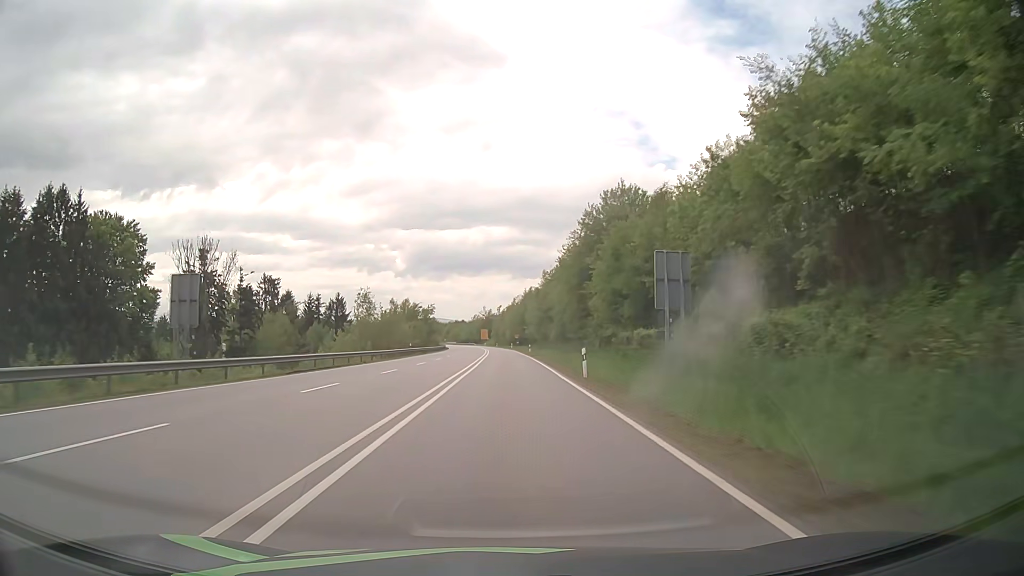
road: primary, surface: asphalt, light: Day
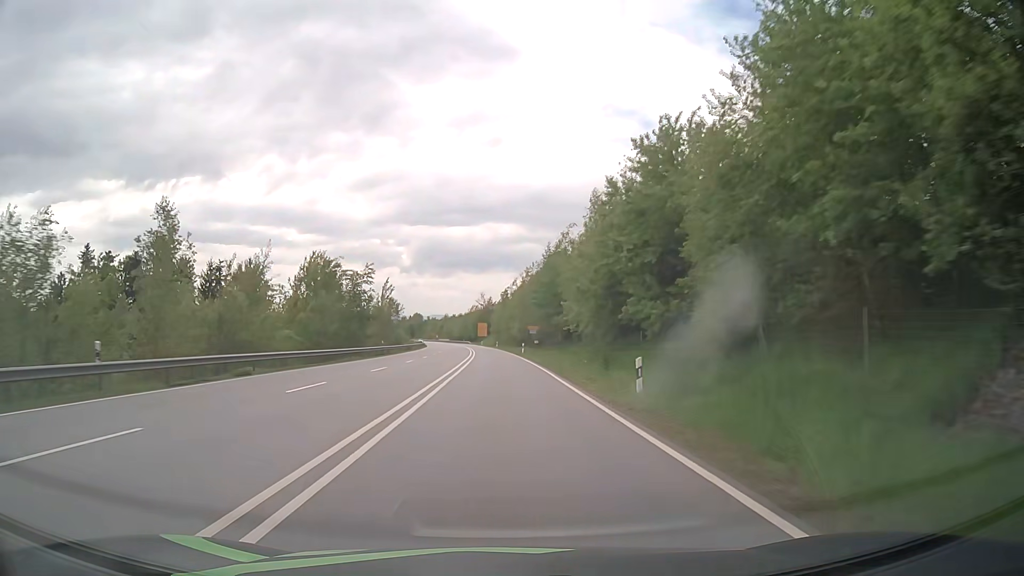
(-0.1, +60.3) m; 0°
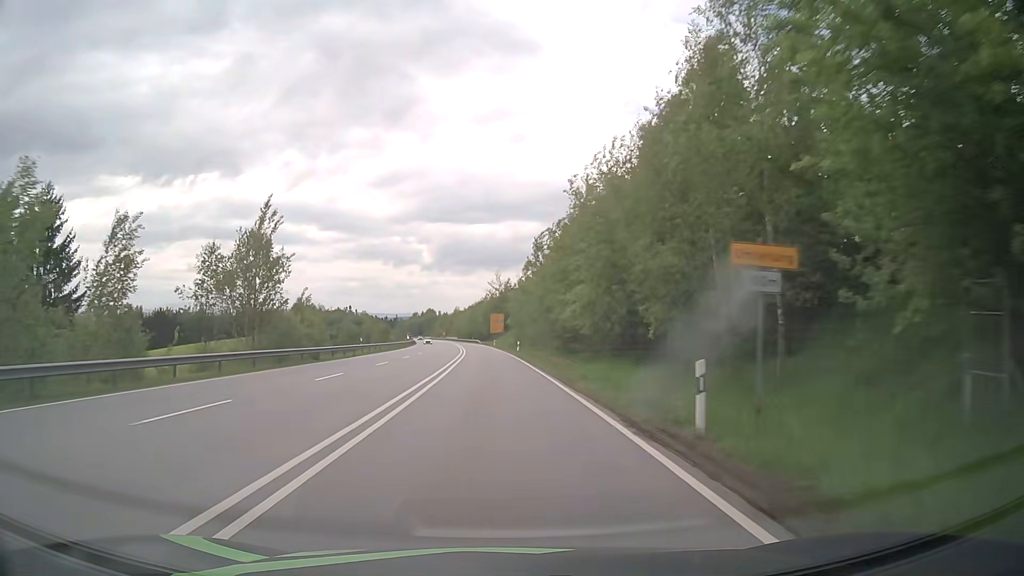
(-0.7, +54.9) m; -2°
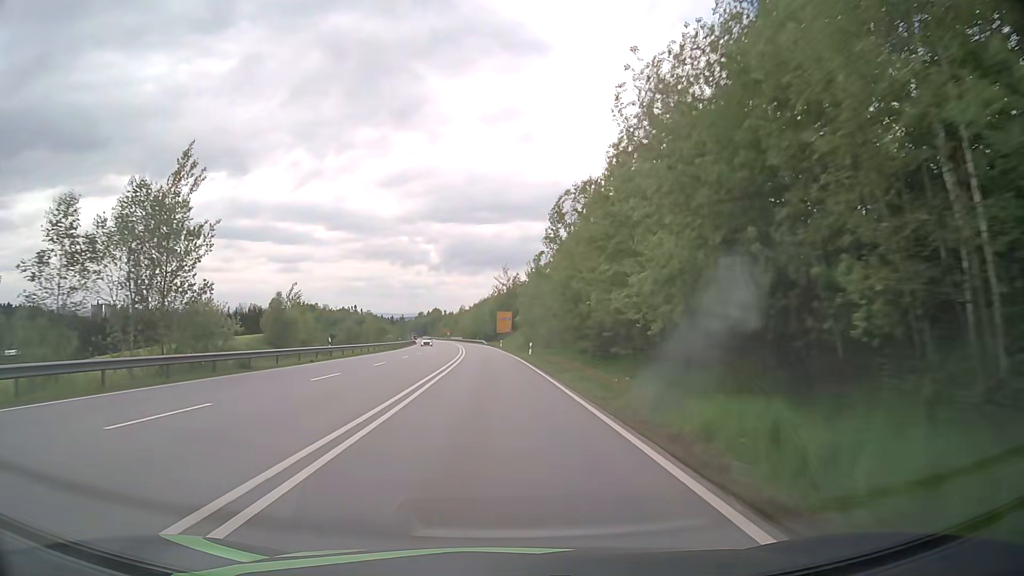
(-0.1, +12.6) m; -1°
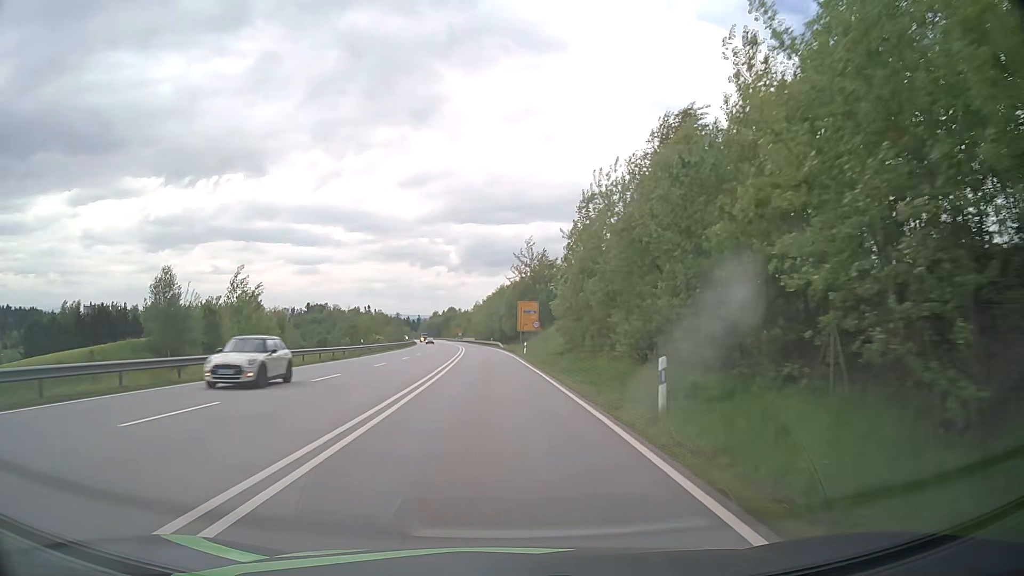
(-0.5, +35.1) m; -2°
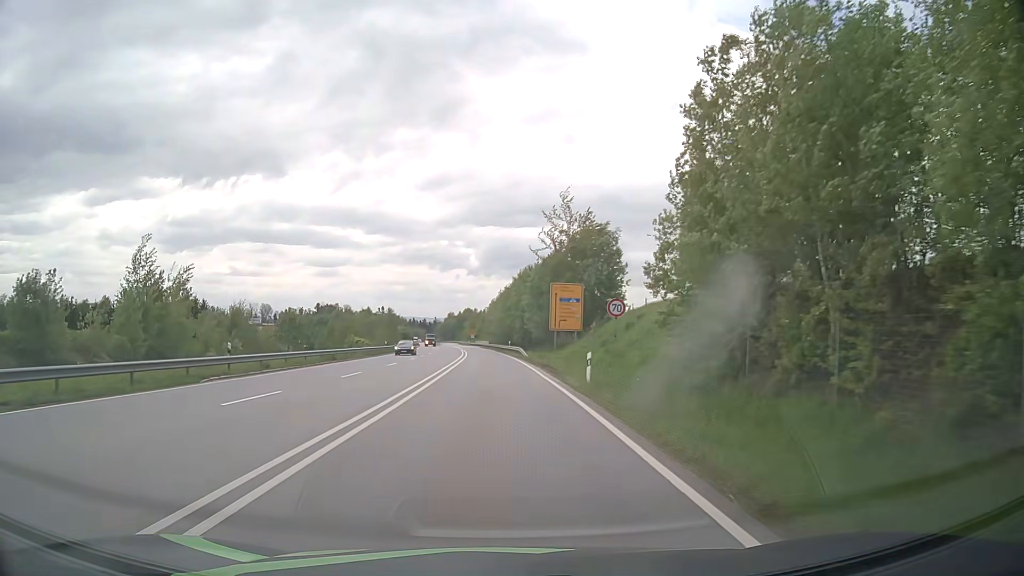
(-0.4, +31.5) m; -2°
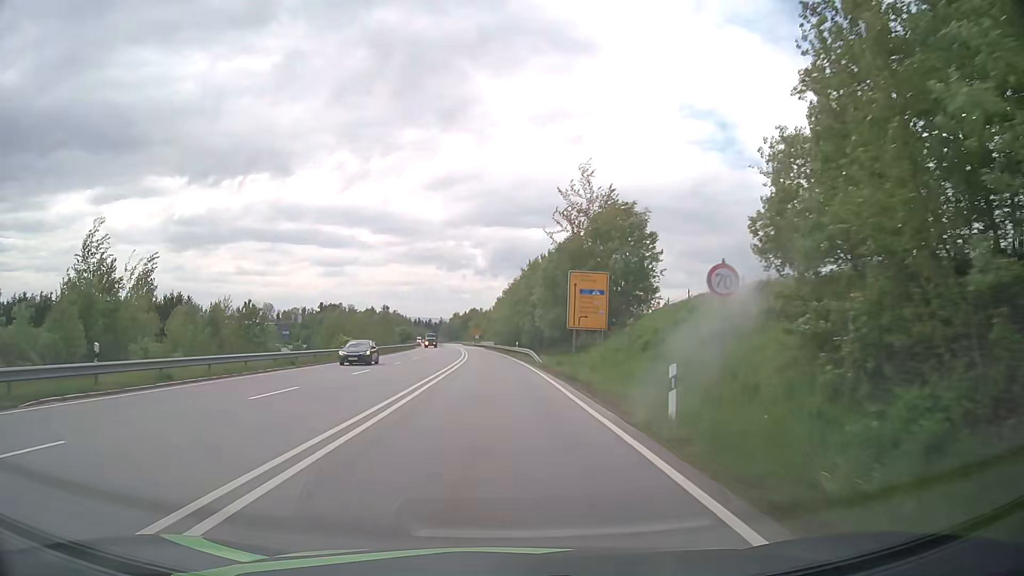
(-0.1, +10.1) m; -1°
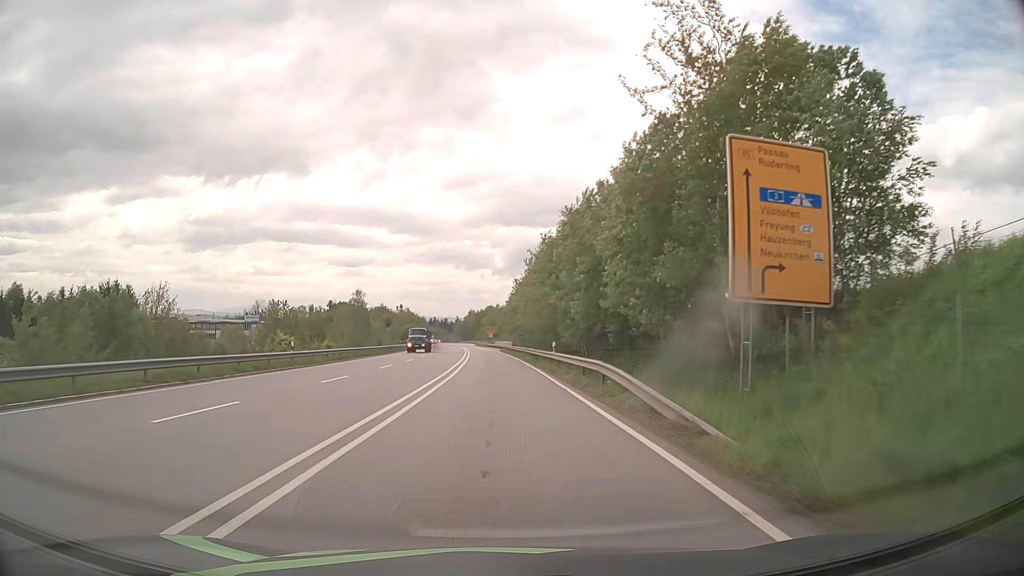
(-0.3, +29.6) m; -2°
(0, +10) (0, +20) (0, +30) (-1, +40) (-1, +50) (-1, +60) (-2, +70) (-2, +80) (-3, +90) (-3, +100) m
